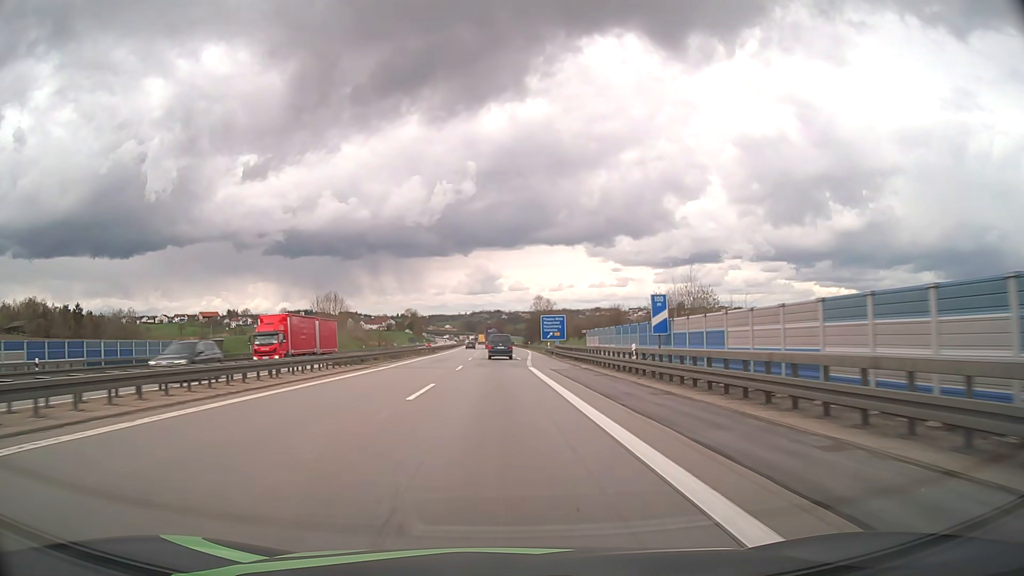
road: motorway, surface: asphalt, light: Day
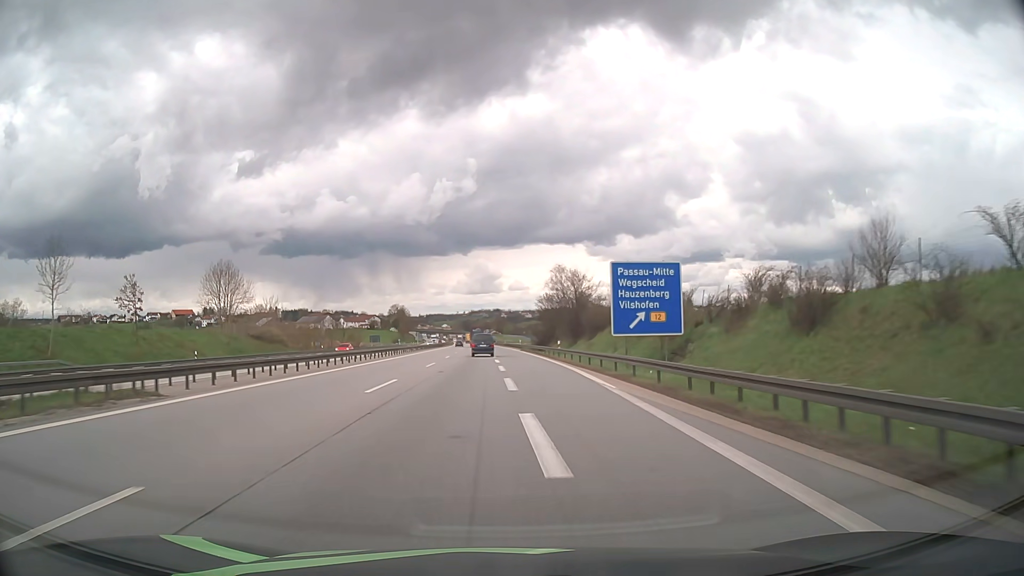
(+0.1, +69.5) m; 0°
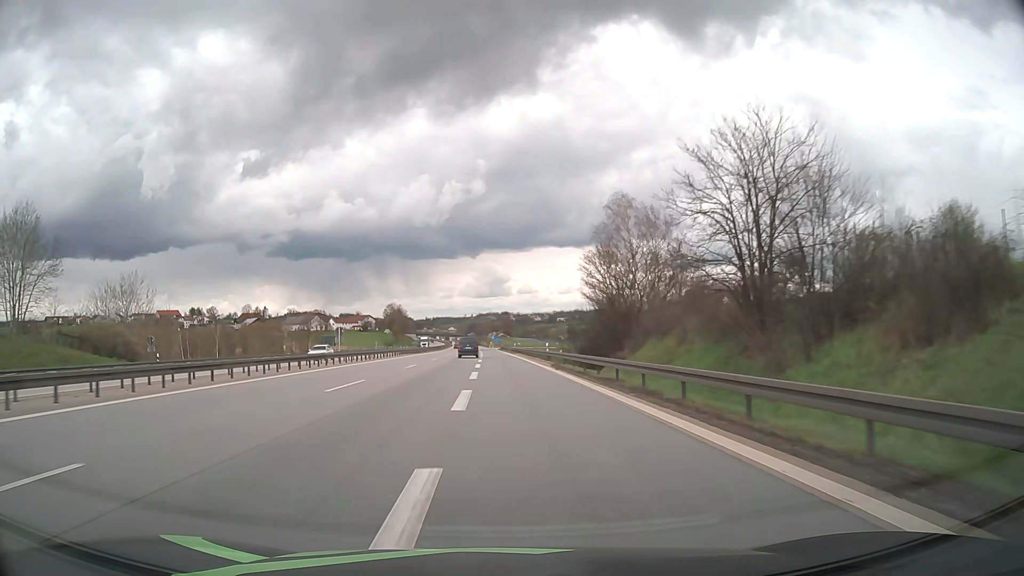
(-0.1, +53.5) m; -1°
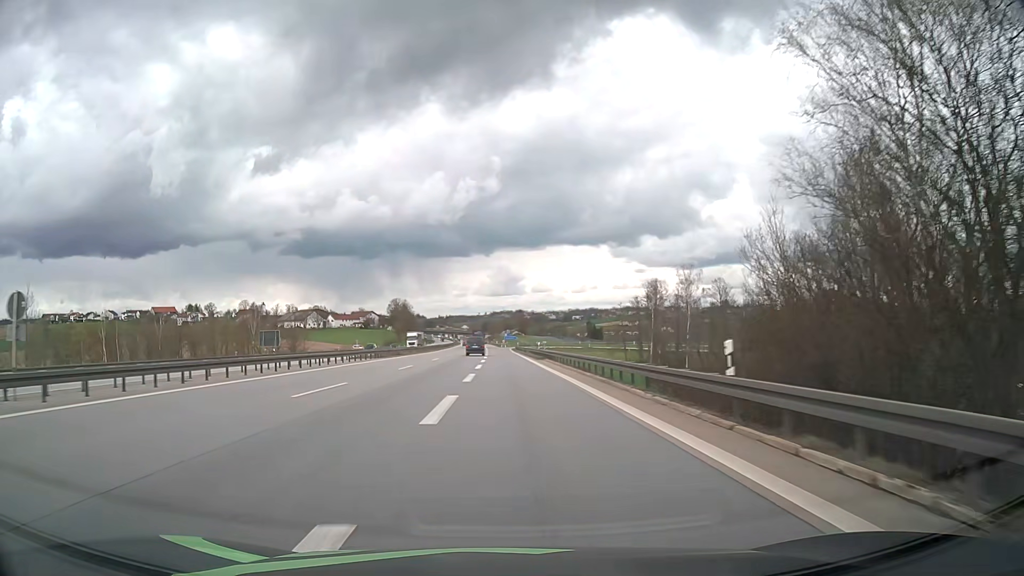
(-0.4, +38.3) m; -1°
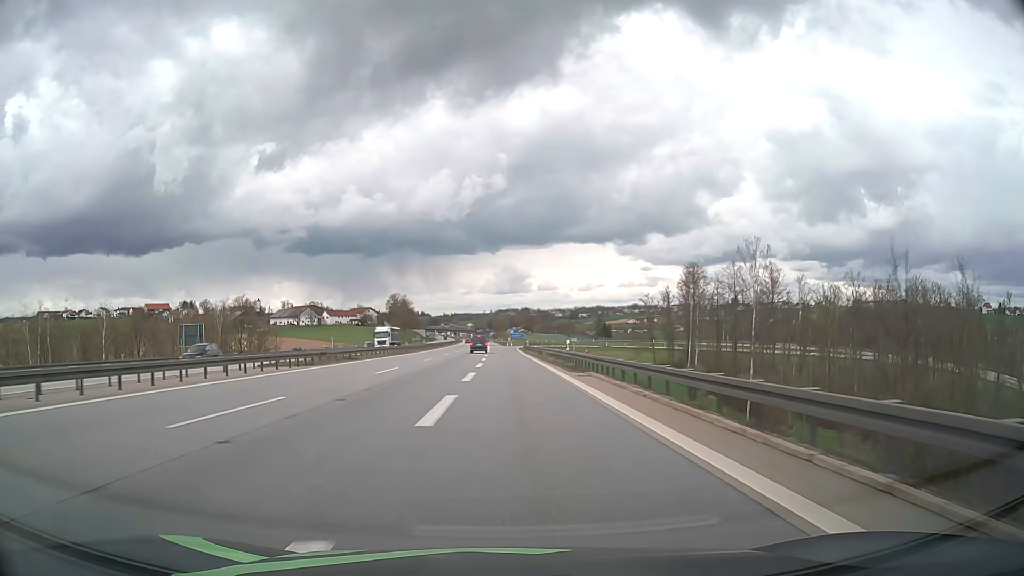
(-0.1, +24.3) m; -1°
(0, +10) (0, +20) (0, +30) (0, +40) (0, +50) (0, +60) (0, +70) (0, +80) (0, +90) (0, +100) m
